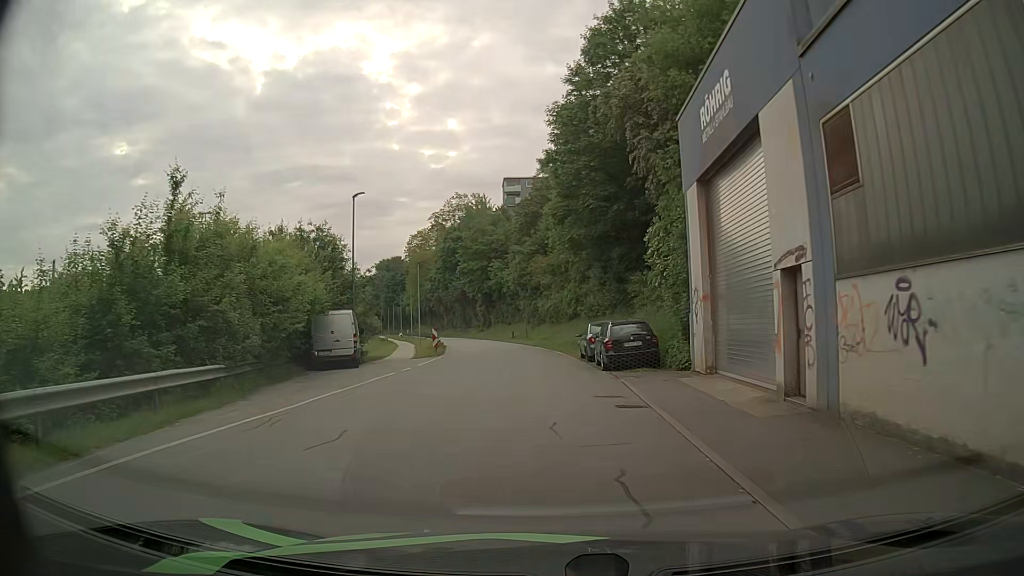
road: residential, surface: asphalt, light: Day
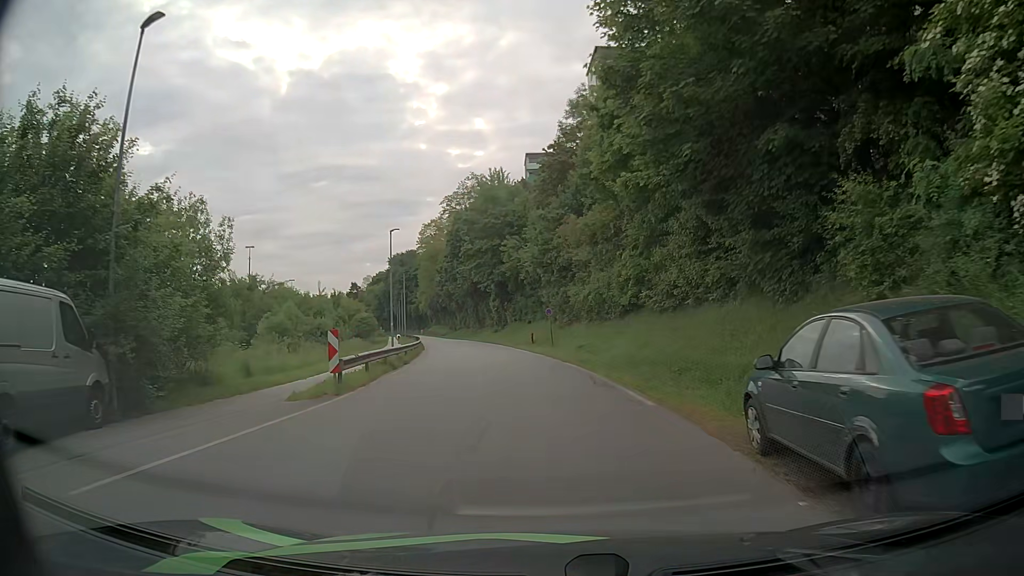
(-0.4, +21.2) m; -2°
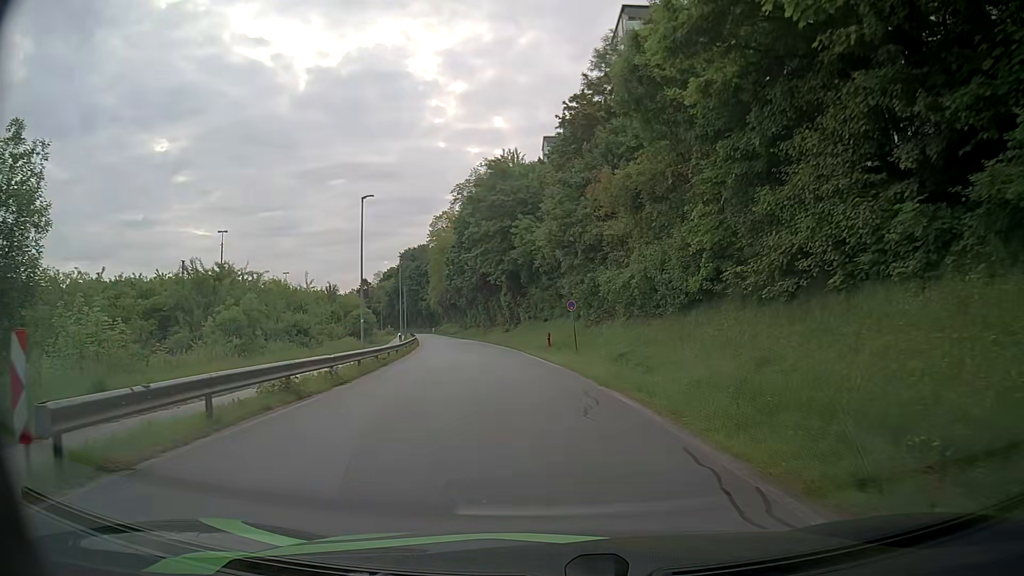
(-0.3, +10.8) m; -2°
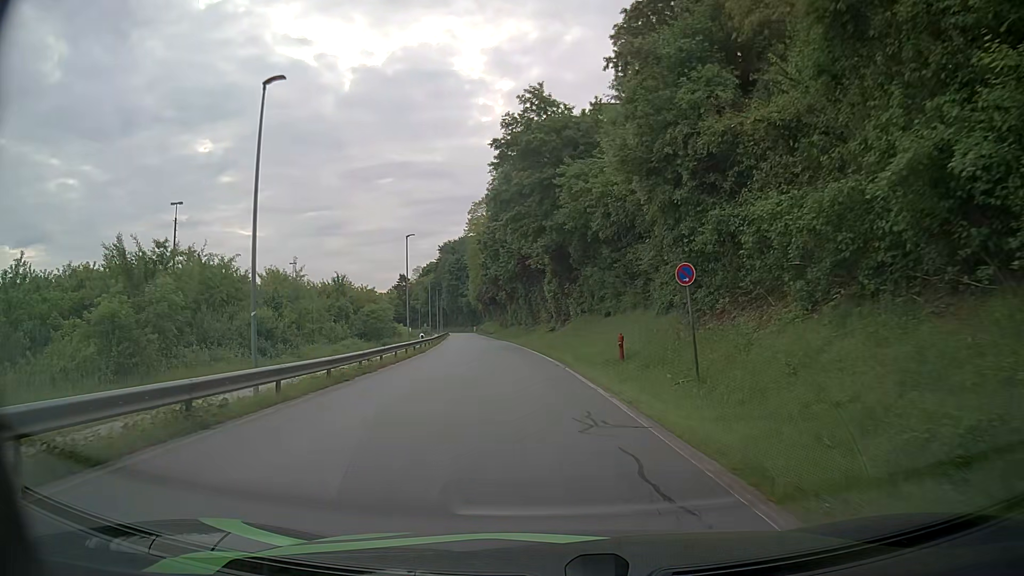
(-0.6, +16.8) m; -5°
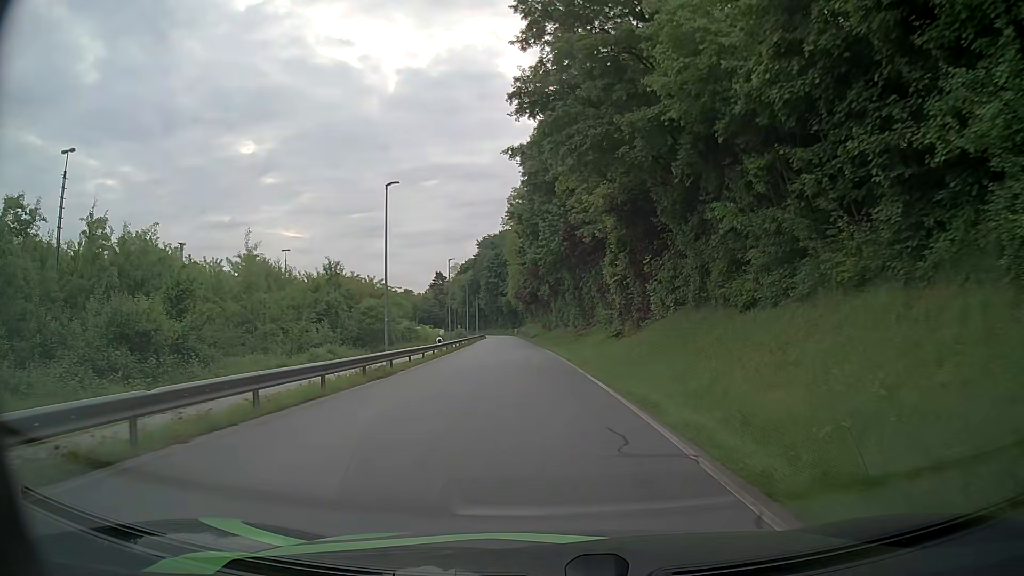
(-0.6, +18.3) m; -3°
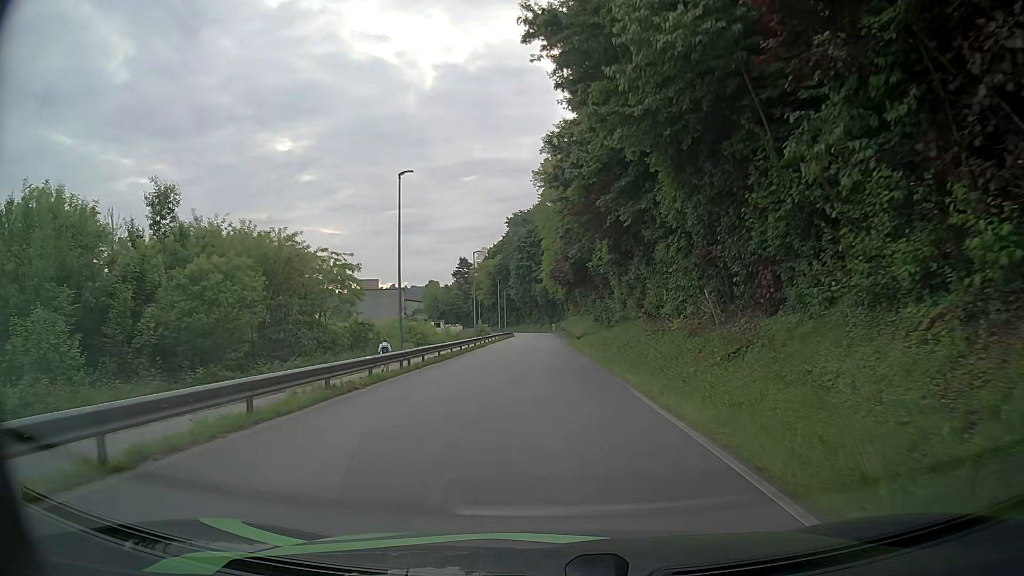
(-1.3, +33.7) m; -4°
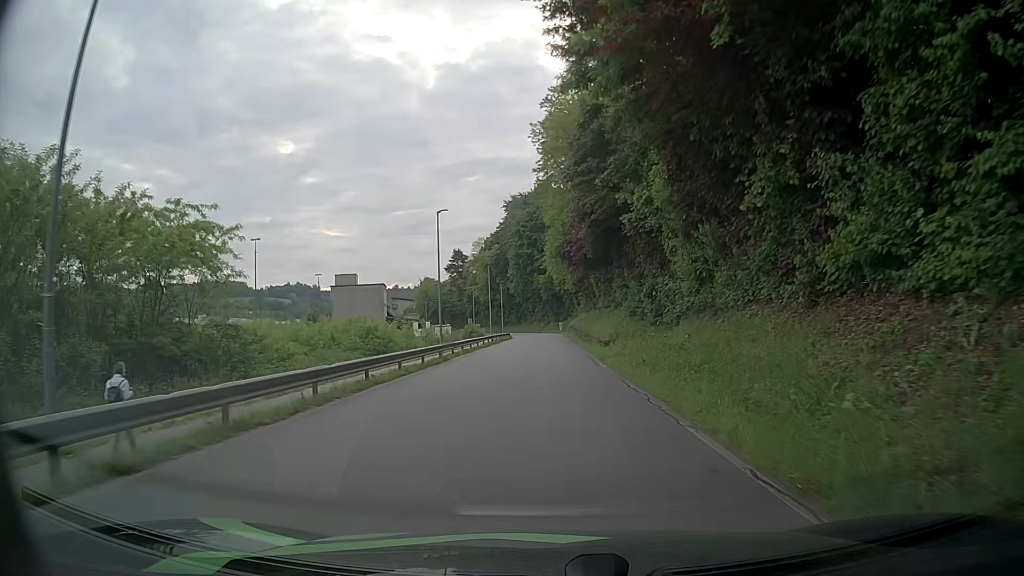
(0.0, +20.7) m; 0°
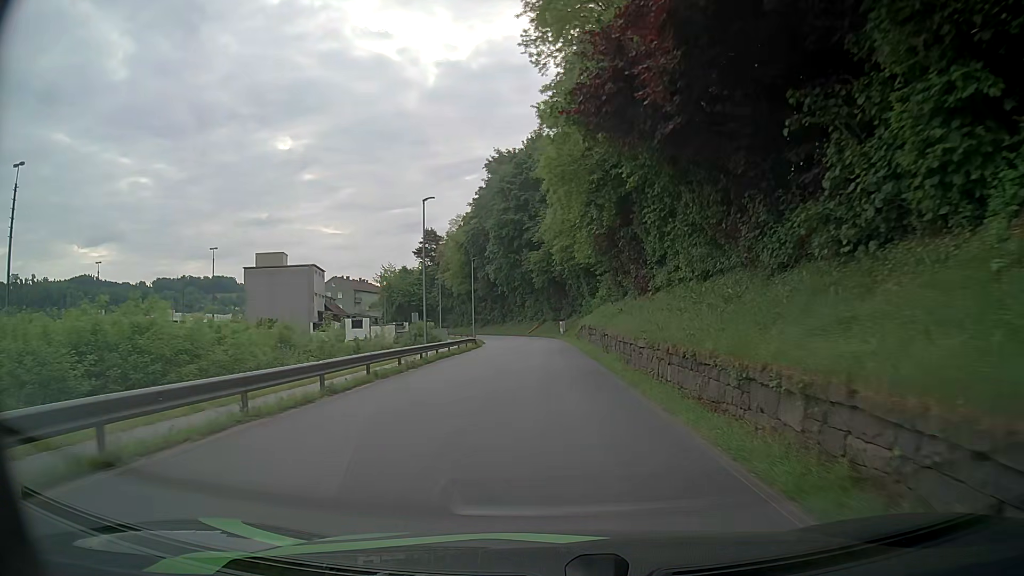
(-0.2, +35.1) m; 0°
(0, +10) (0, +20) (0, +30) (0, +40) (0, +50) (-1, +60) (-2, +70) (-4, +80) (-7, +89) (-11, +99) m
